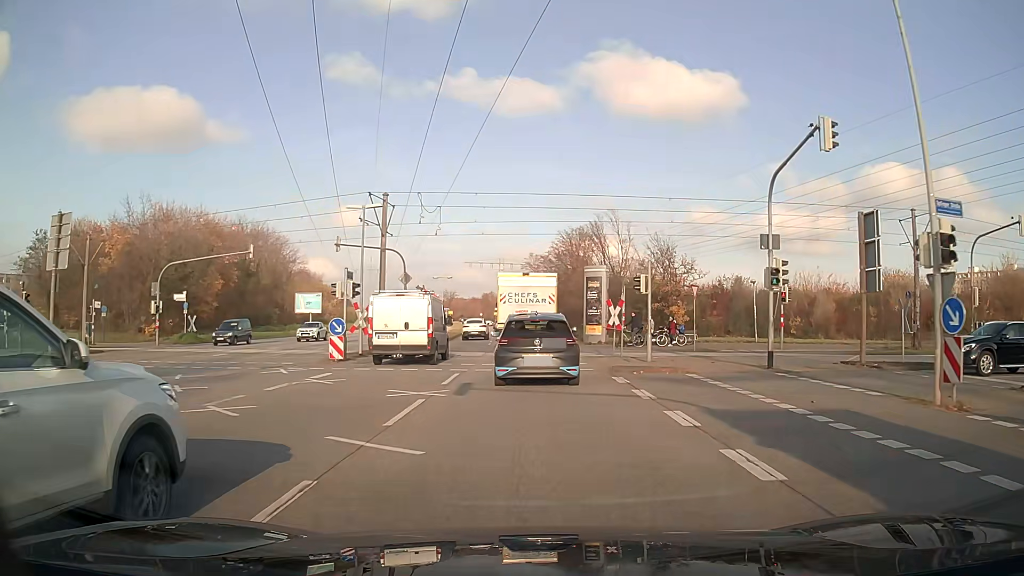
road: primary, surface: asphalt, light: Day
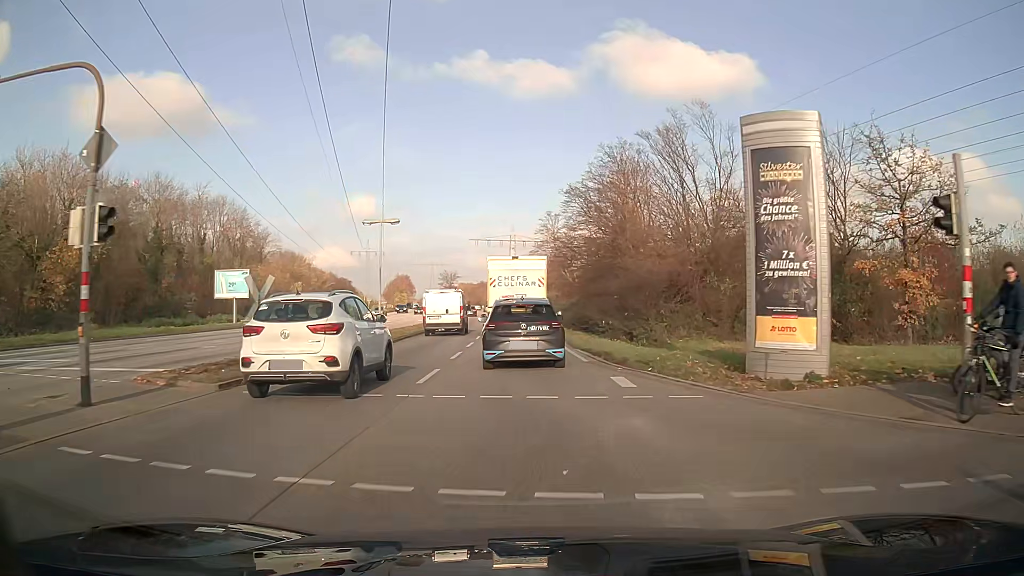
(-0.3, +29.9) m; -2°
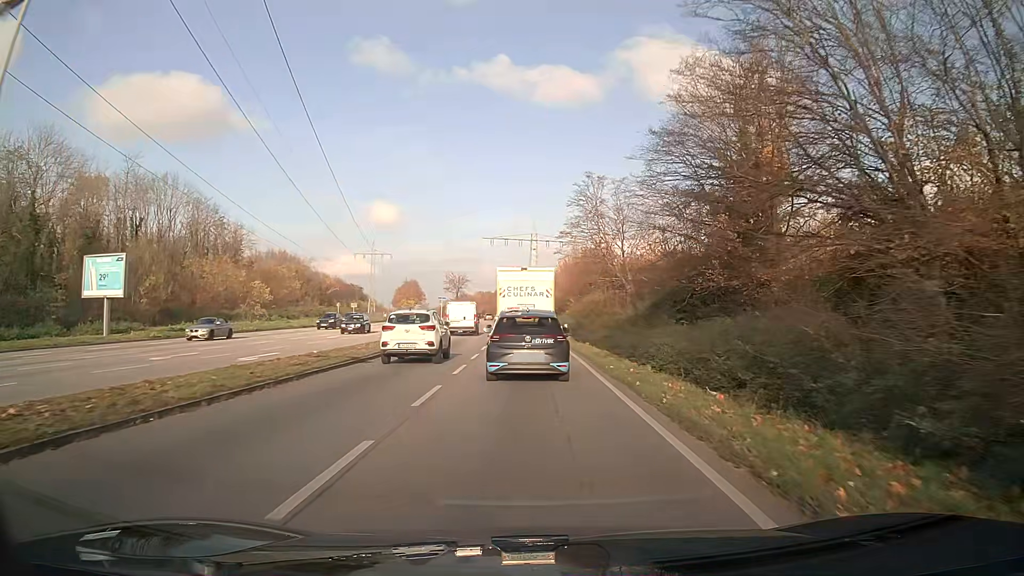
(-0.4, +25.8) m; -1°
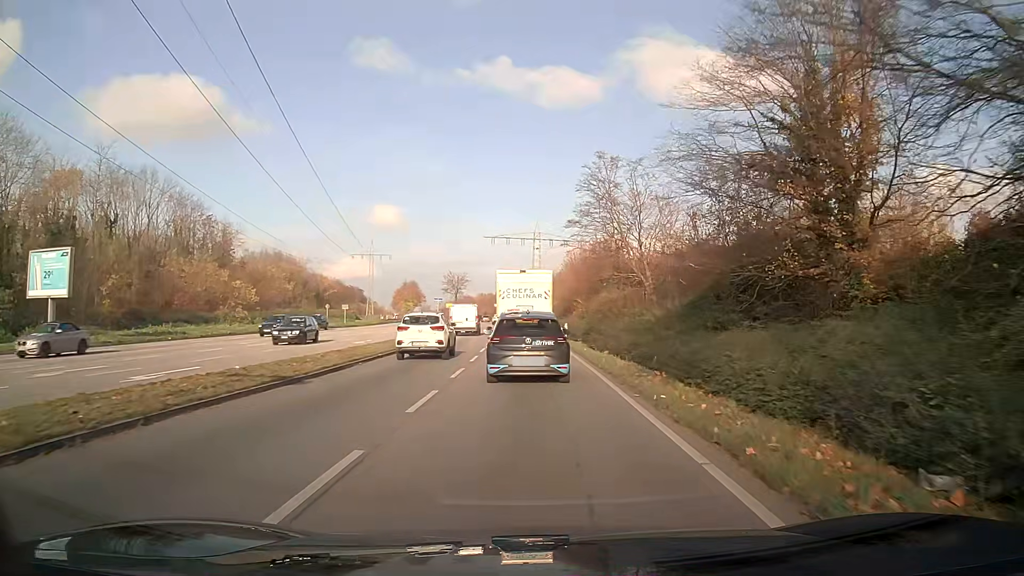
(0.0, +6.5) m; 0°
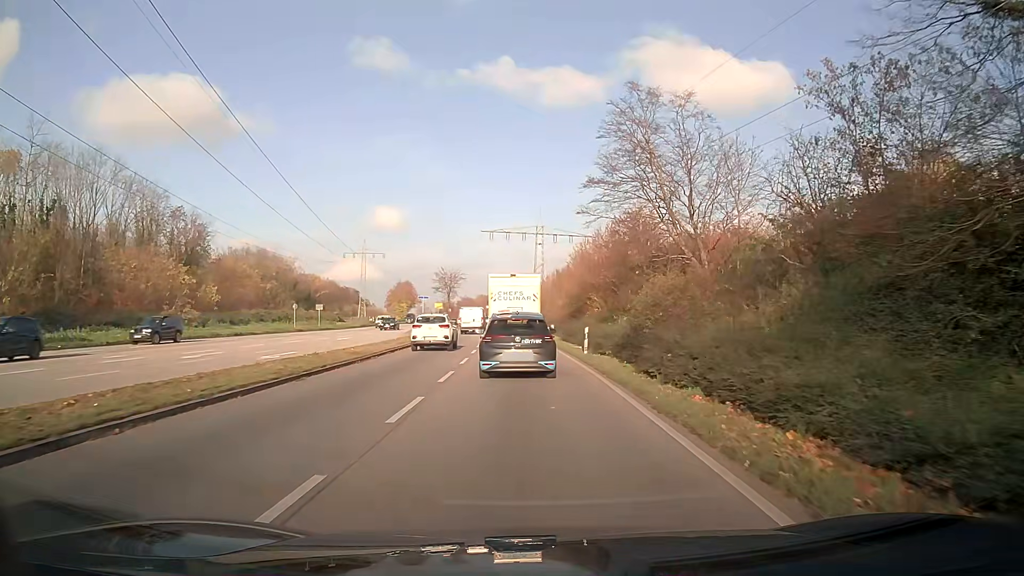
(0.0, +13.2) m; 0°
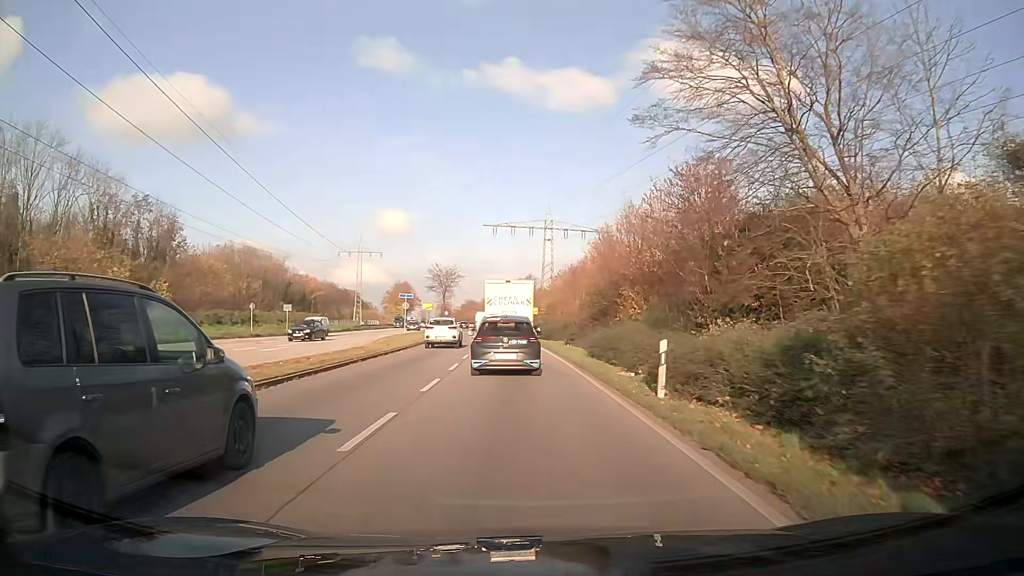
(-0.1, +14.1) m; -1°
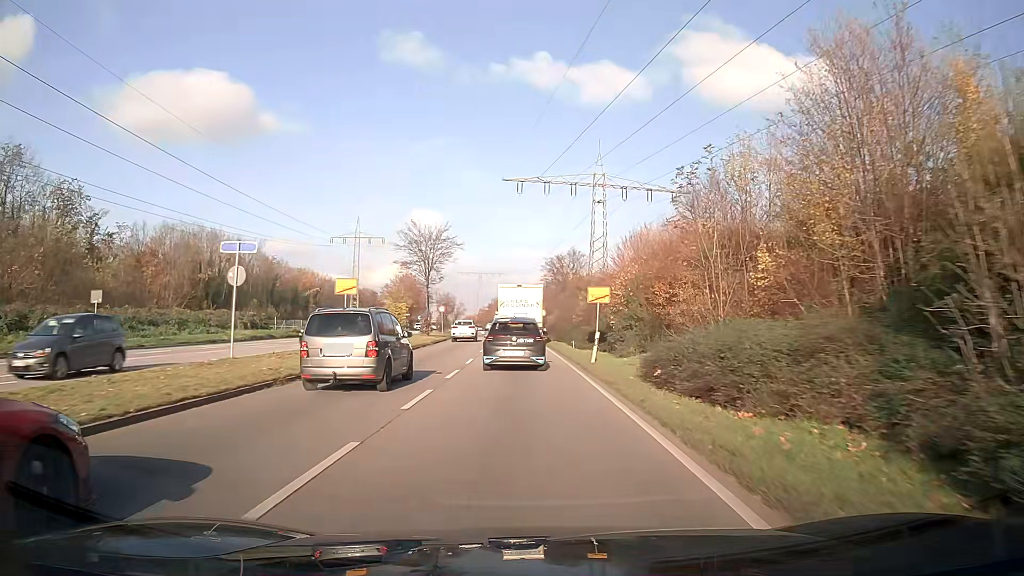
(-1.0, +39.5) m; -3°
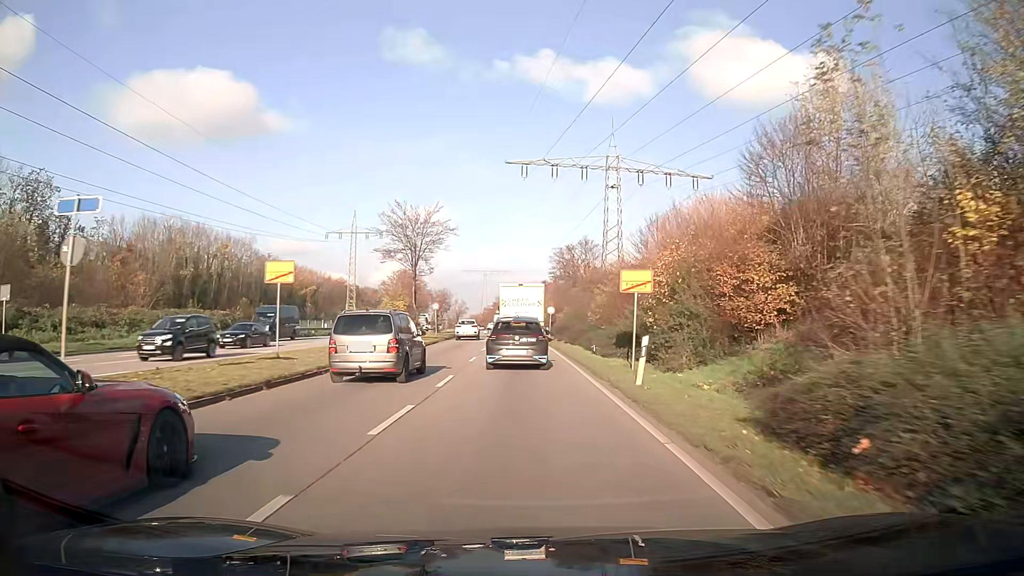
(0.0, +8.5) m; 0°
